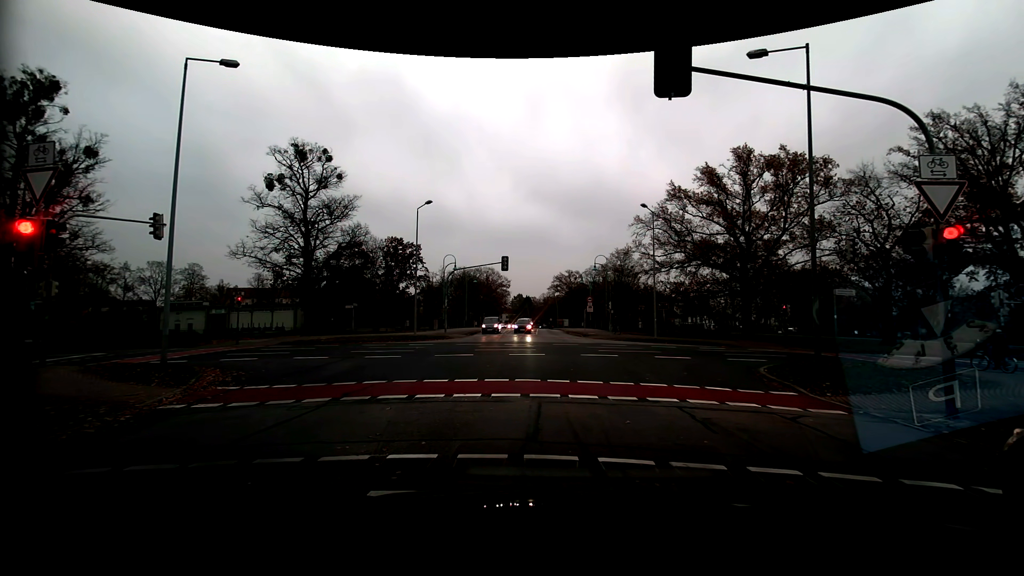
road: residential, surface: asphalt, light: Day
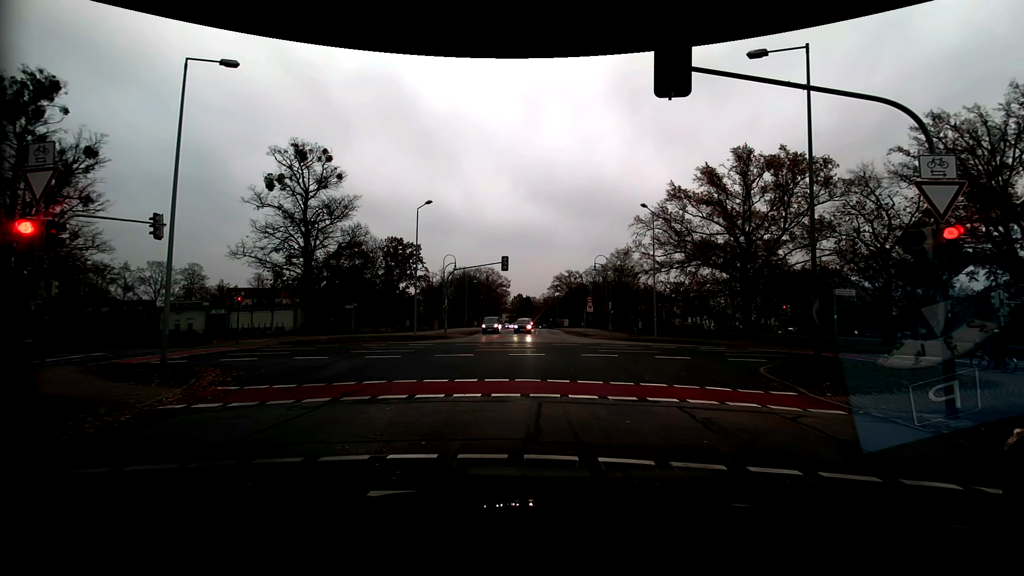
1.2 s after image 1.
(0.0, 0.0) m; 0°
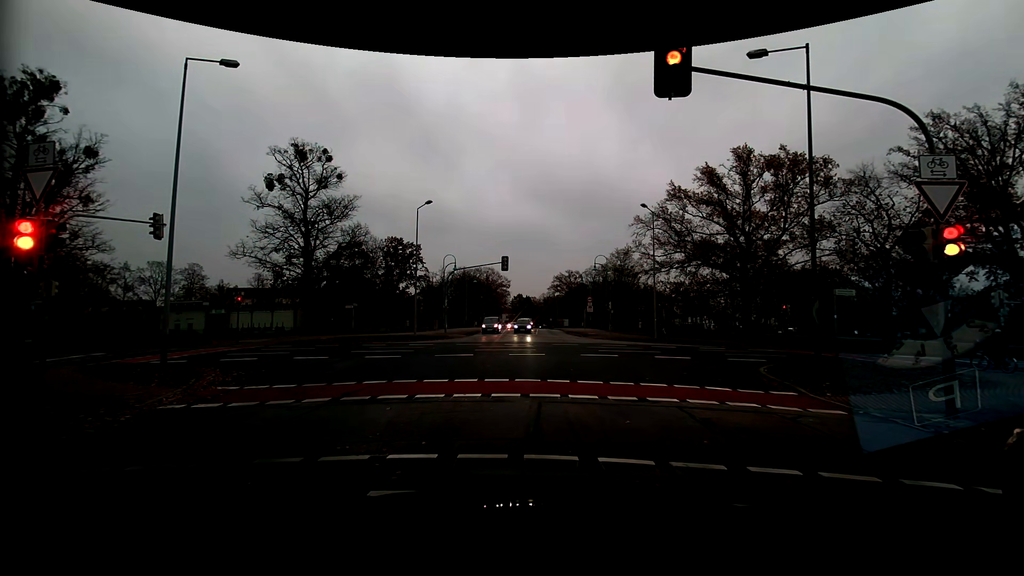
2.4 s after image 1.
(0.0, 0.0) m; 0°
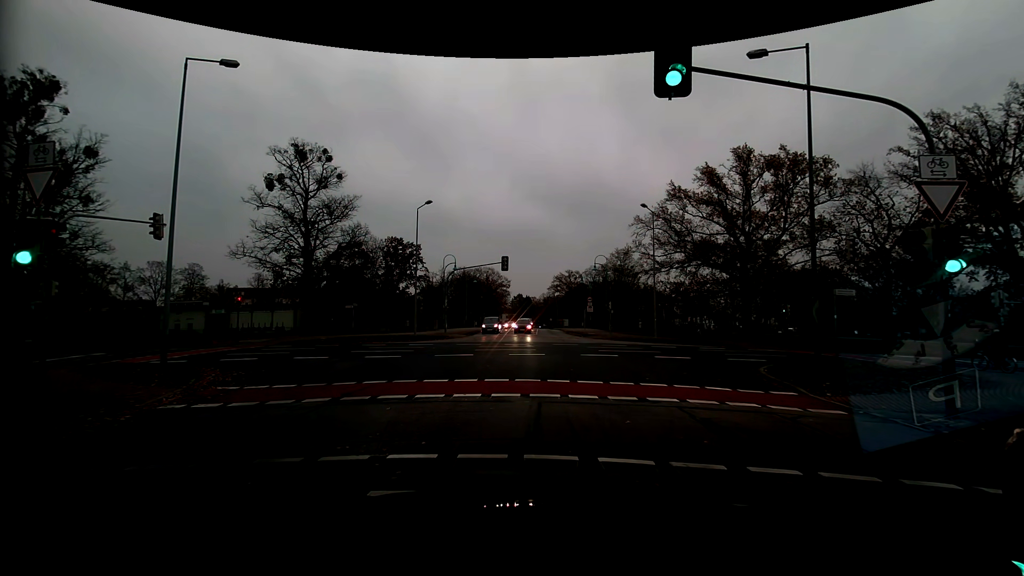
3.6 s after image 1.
(0.0, 0.0) m; 0°
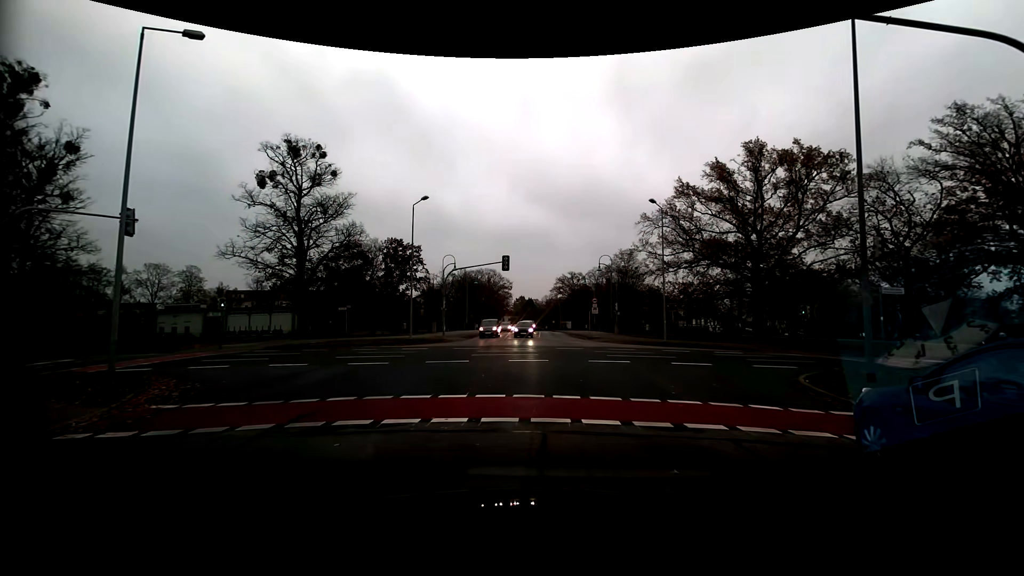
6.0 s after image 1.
(0.0, +2.5) m; 0°
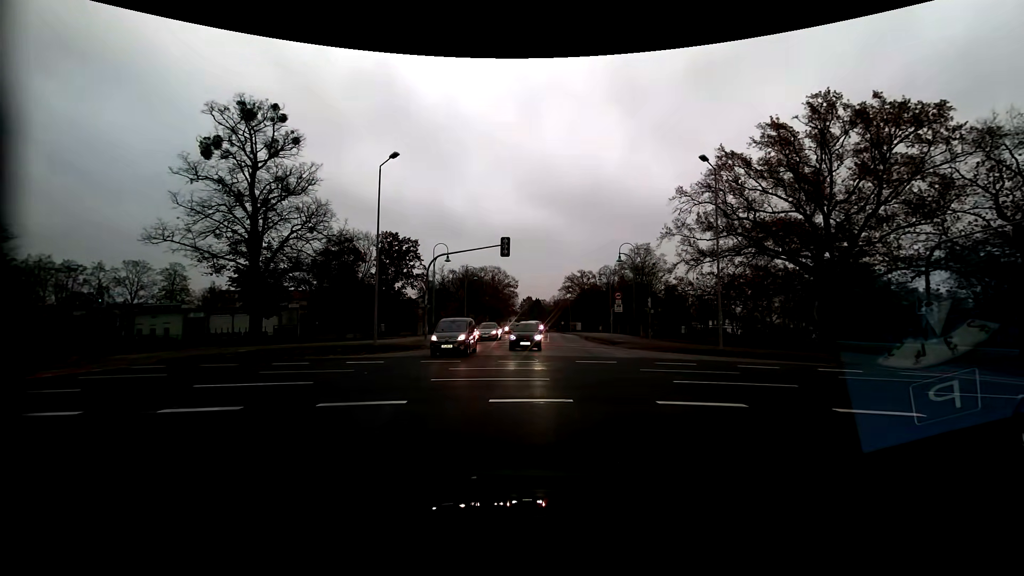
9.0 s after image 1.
(-0.1, +10.0) m; 0°
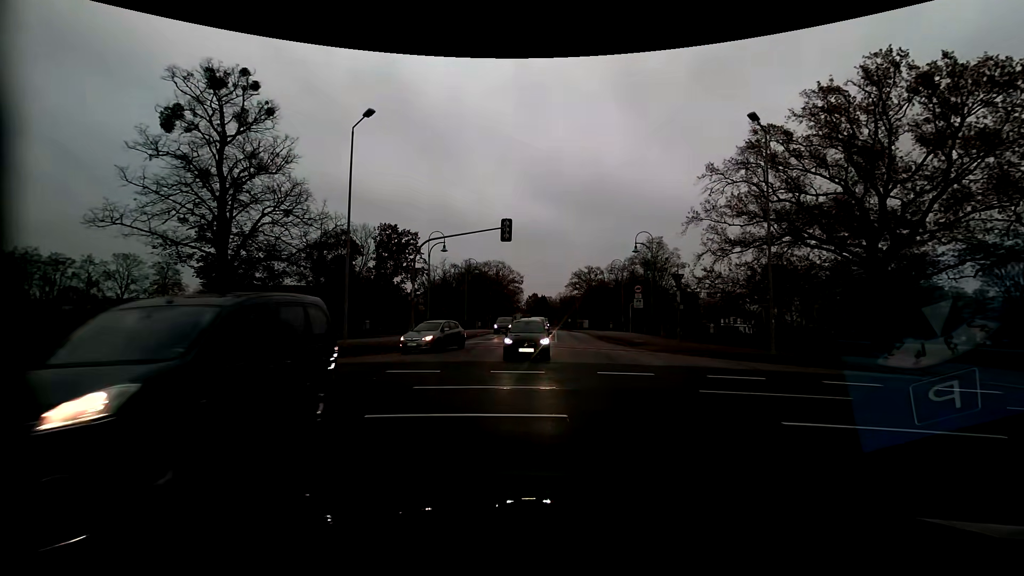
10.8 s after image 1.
(-0.1, +5.1) m; -2°
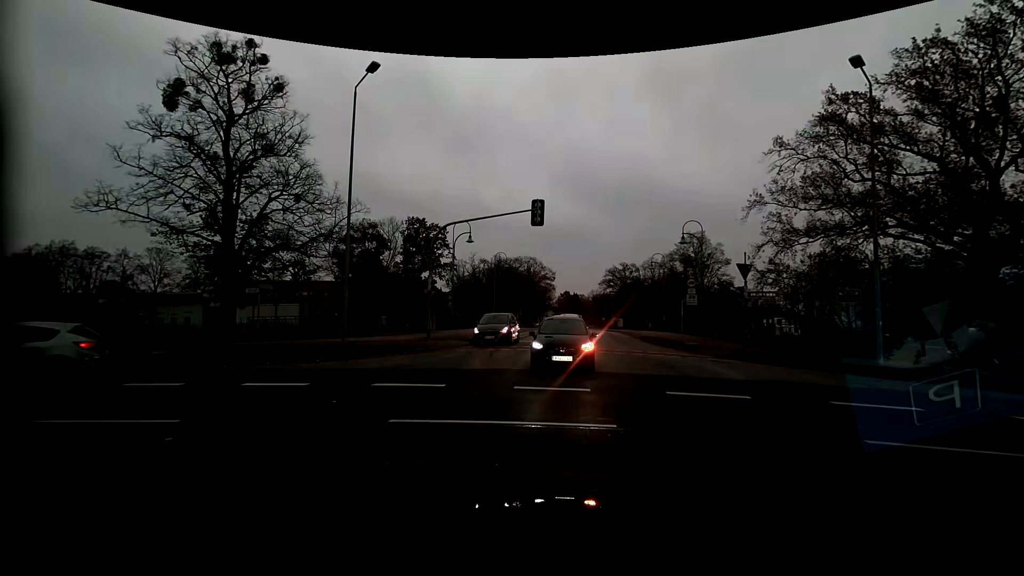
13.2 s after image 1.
(-0.1, +3.7) m; -4°
(-4, +8) (-14, +12) (-24, +12) (-34, +12) (-44, +12) (-54, +11) (-64, +10) (-73, +8) (-83, +6) (-93, +3) m
